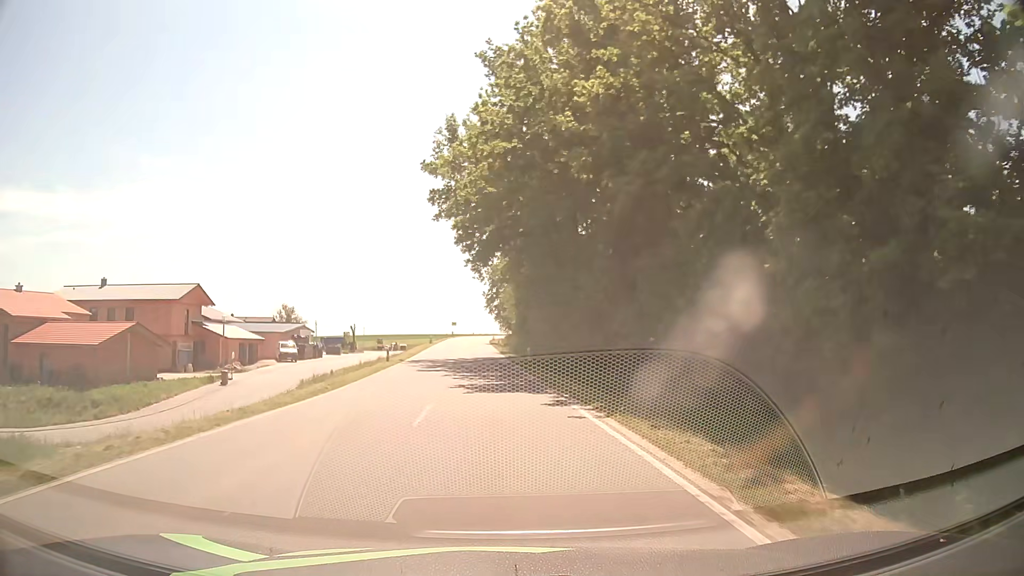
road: tertiary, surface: asphalt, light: Day
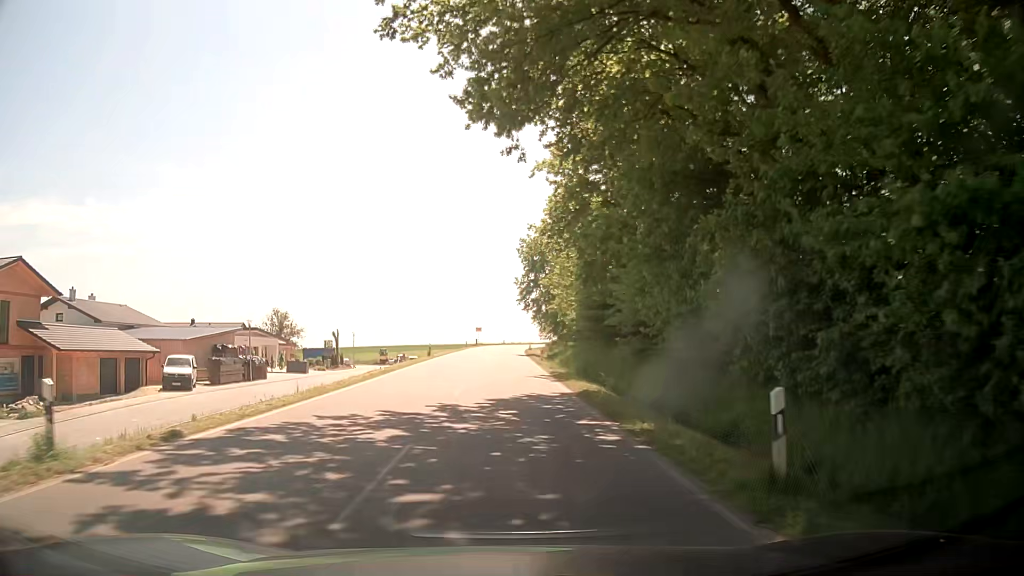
(-0.7, +30.0) m; -2°
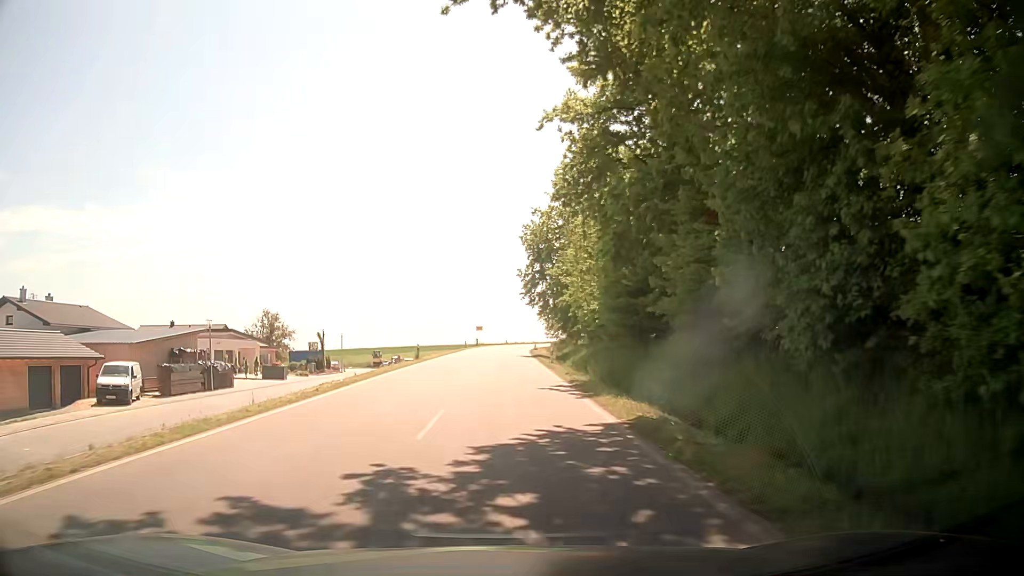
(-0.1, +7.5) m; -1°
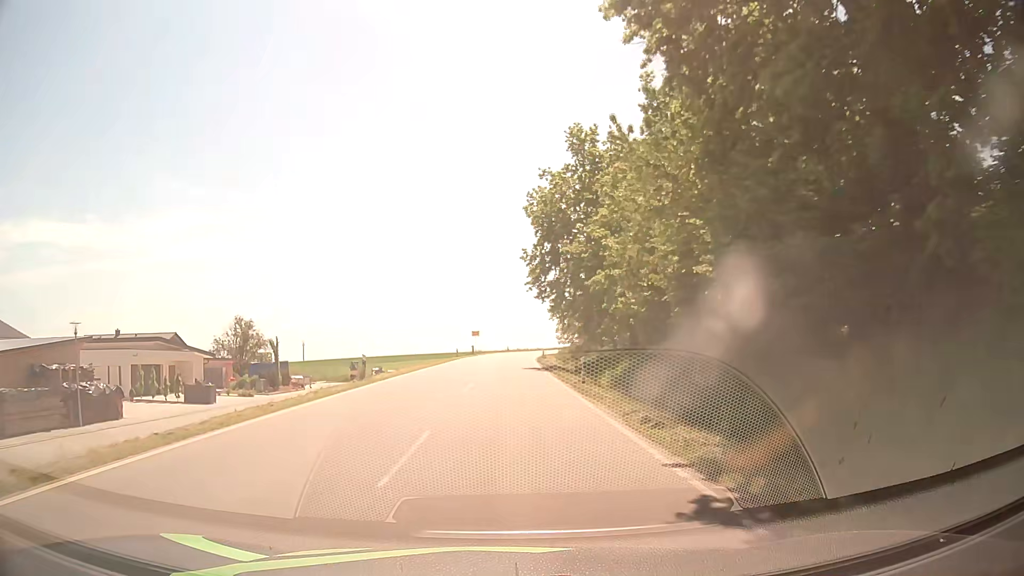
(+0.1, +15.0) m; 0°
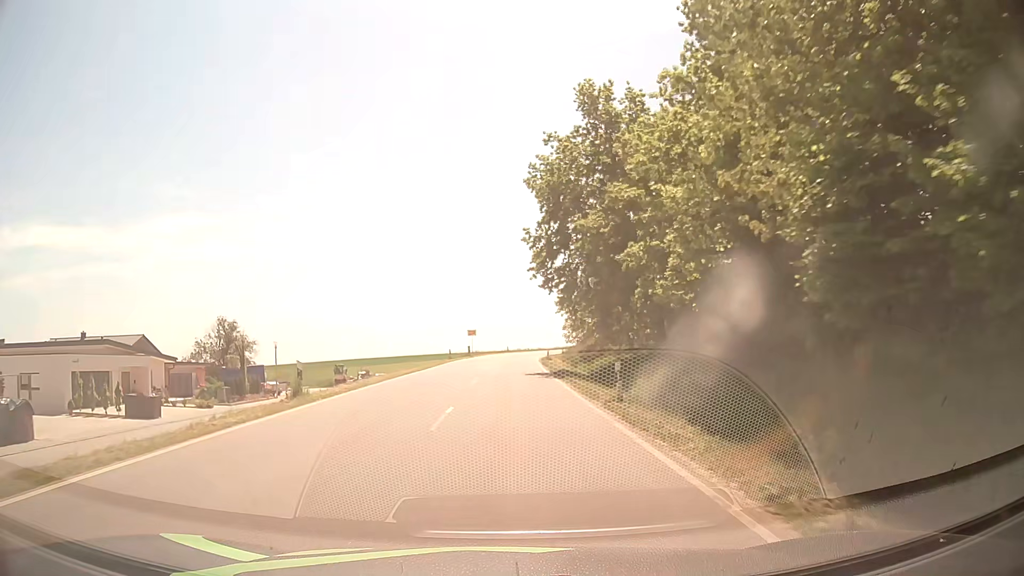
(0.0, +7.5) m; 0°
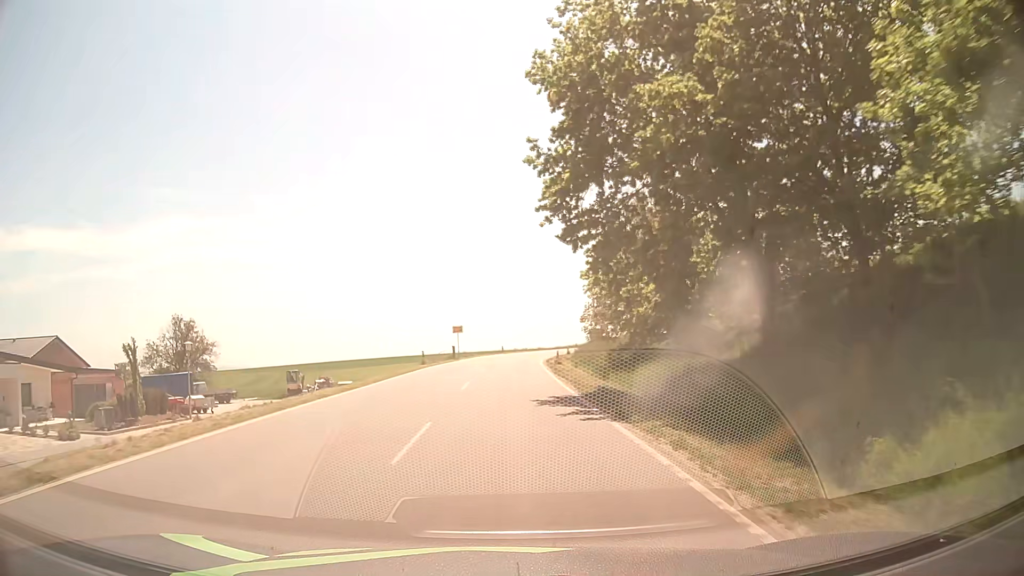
(+0.1, +15.1) m; 0°
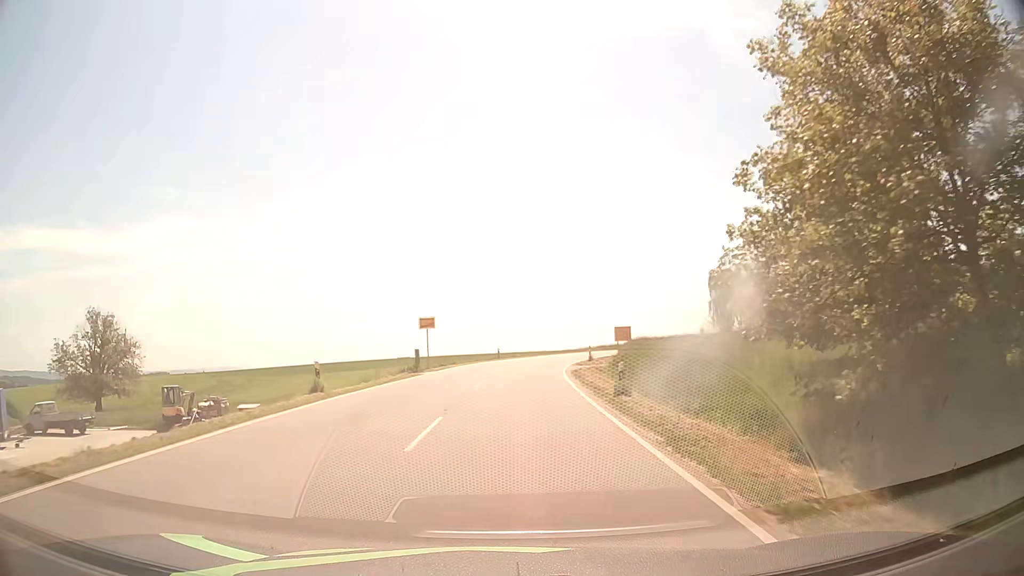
(+0.2, +22.8) m; +1°
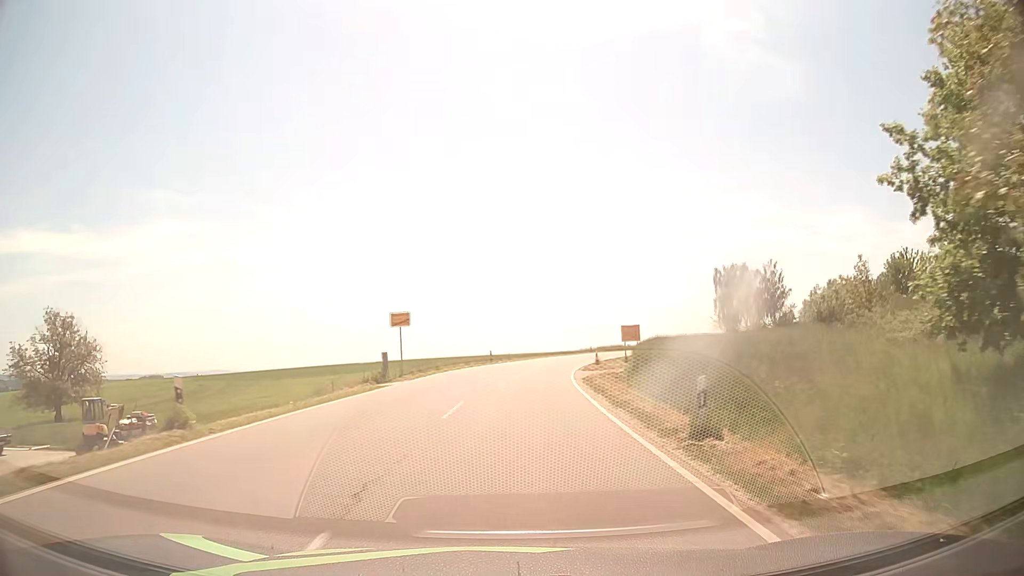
(0.0, +7.9) m; 0°
(0, +10) (0, +20) (+1, +30) (+2, +40) (+4, +50) (+6, +60) (+8, +69) (+11, +79) (+15, +88) (+19, +97) m
